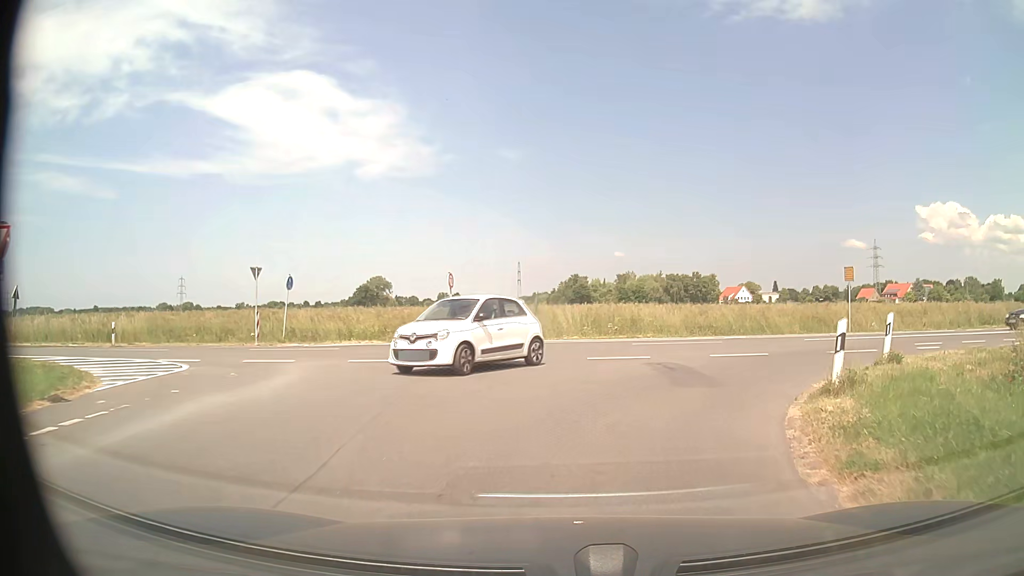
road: residential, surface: asphalt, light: Day
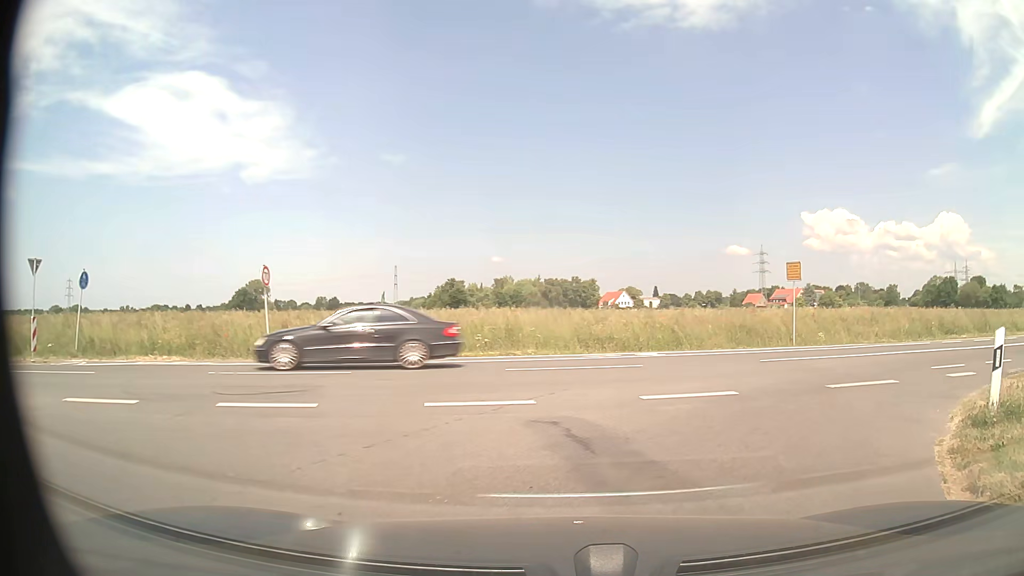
(+0.5, +7.0) m; +9°
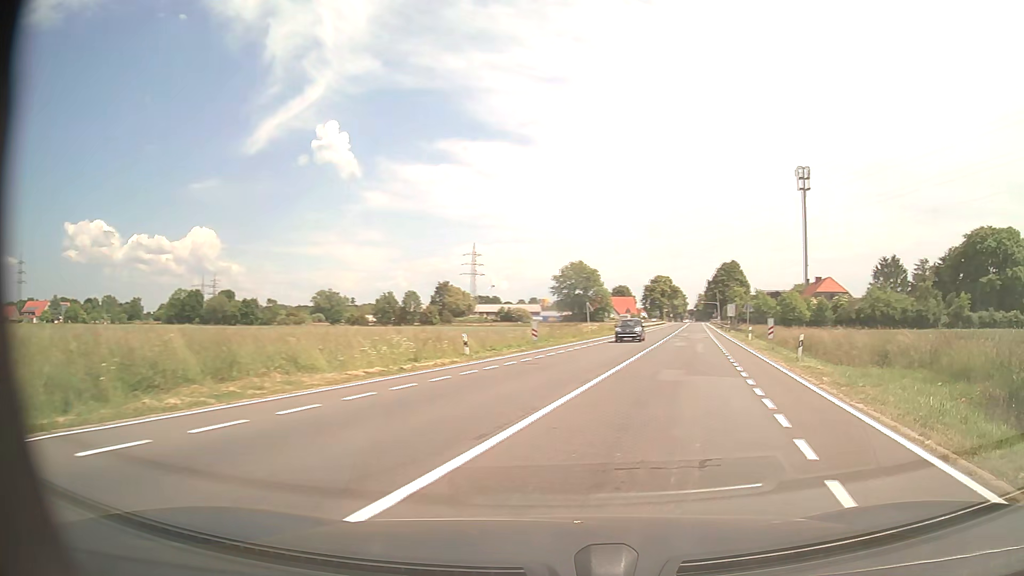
(+9.4, +15.5) m; +64°
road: tertiary
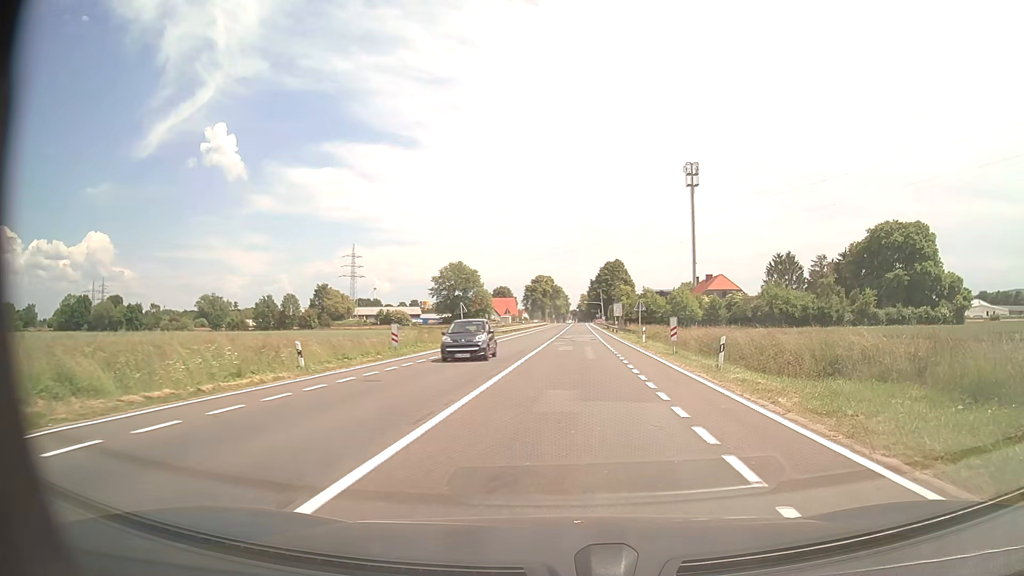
(+0.6, +5.3) m; +11°
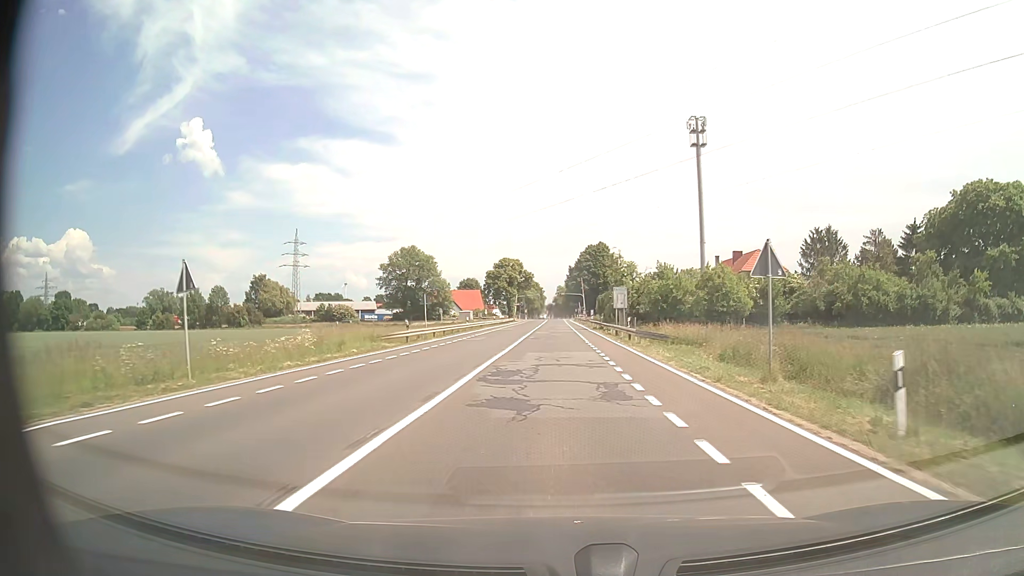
(+1.7, +36.0) m; +3°
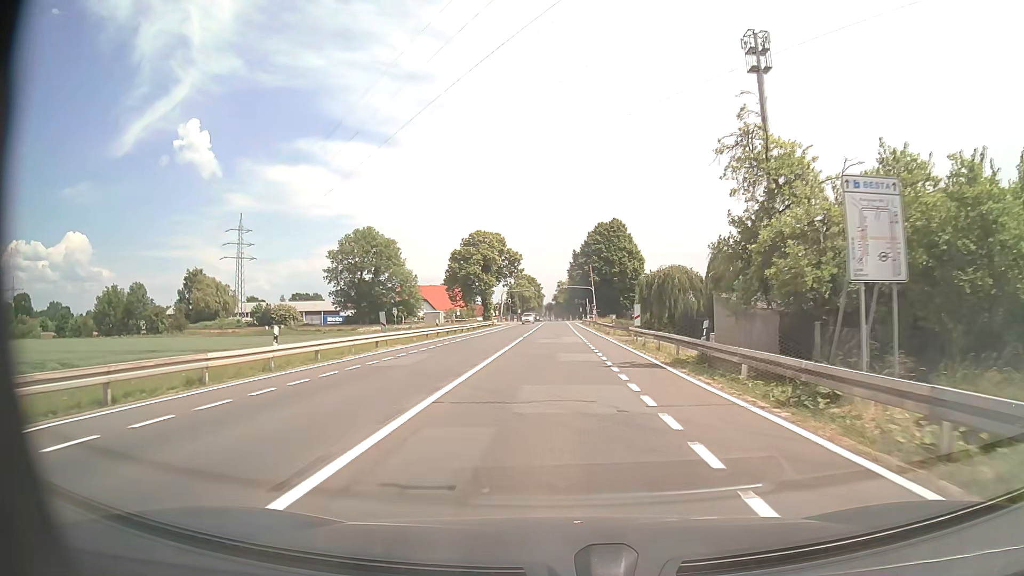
(+0.2, +42.4) m; 0°
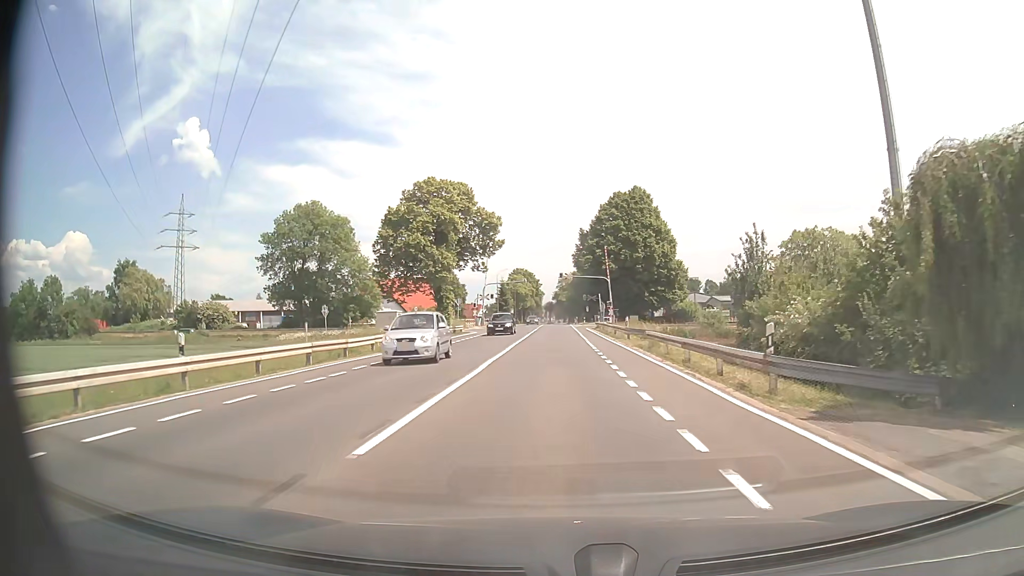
(-0.1, +33.2) m; 0°
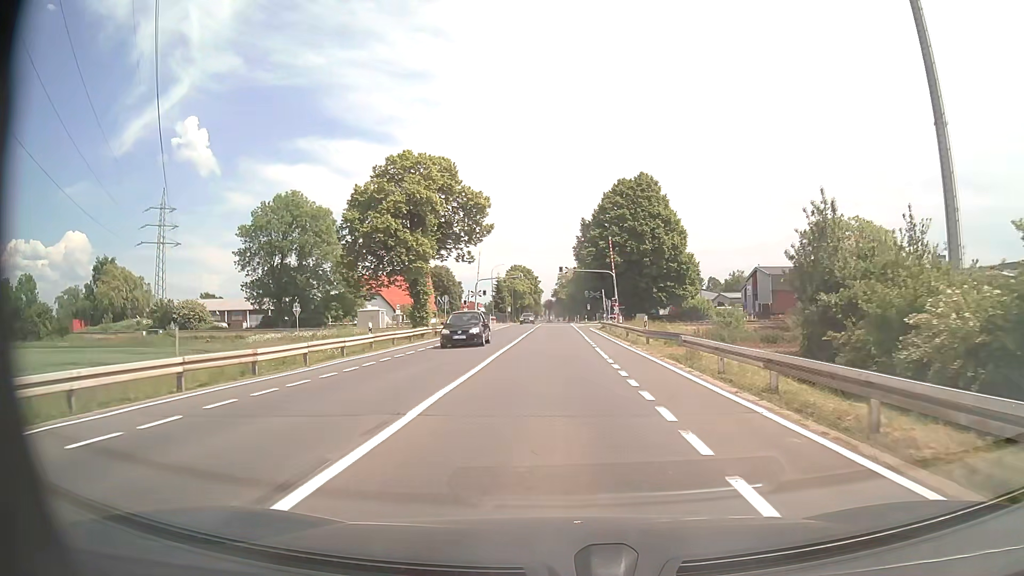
(0.0, +8.2) m; 0°
(0, +10) (0, +20) (0, +30) (0, +40) (0, +50) (0, +60) (0, +70) (0, +80) (0, +90) (0, +100) m
